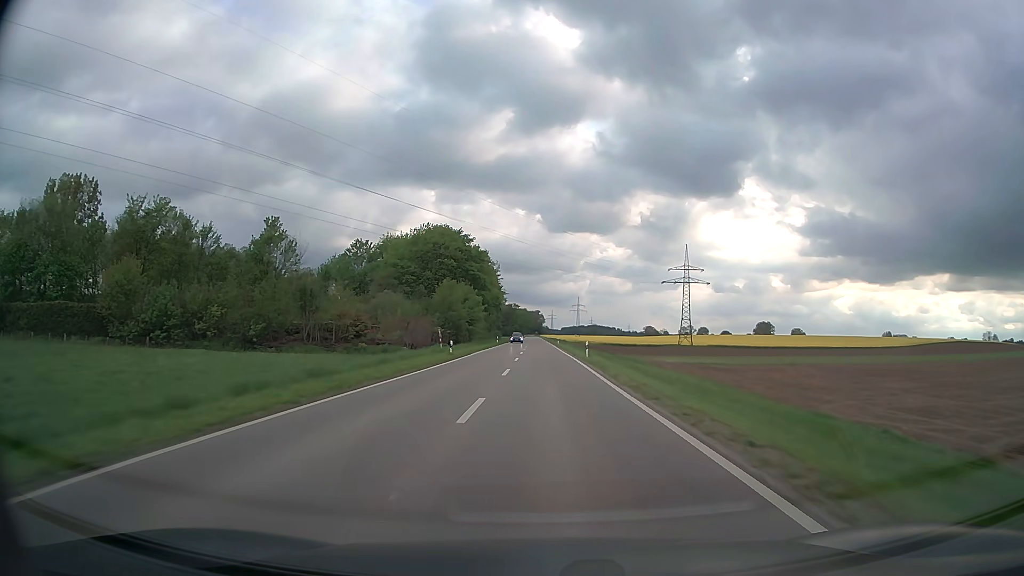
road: secondary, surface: asphalt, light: Day
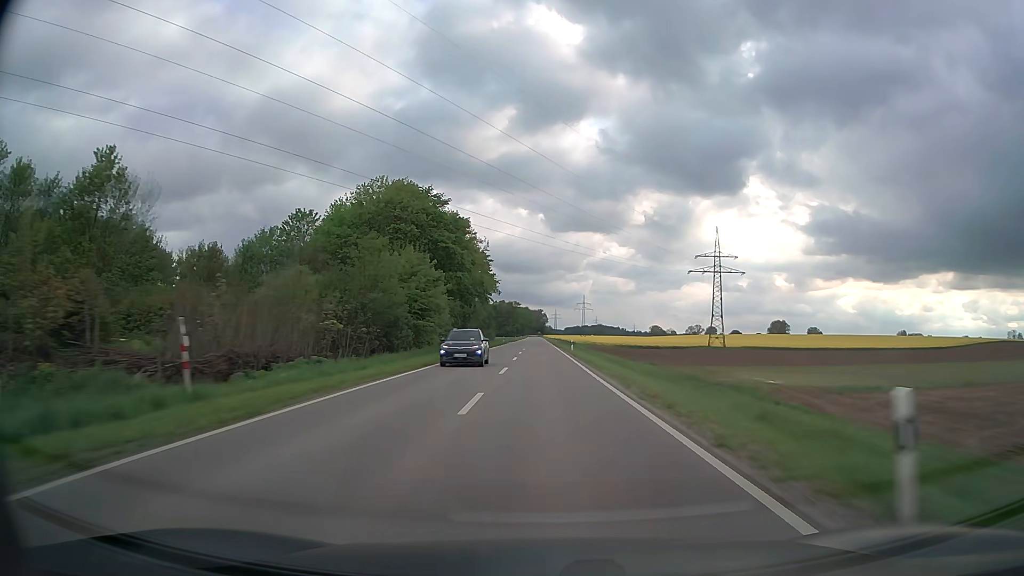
(-0.1, +34.8) m; 0°
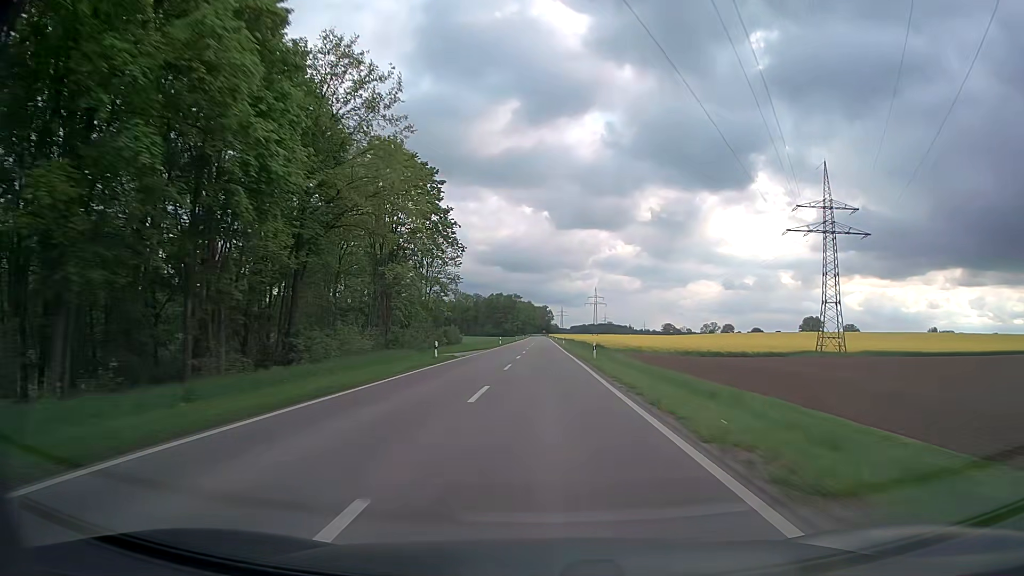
(-0.3, +69.7) m; 0°
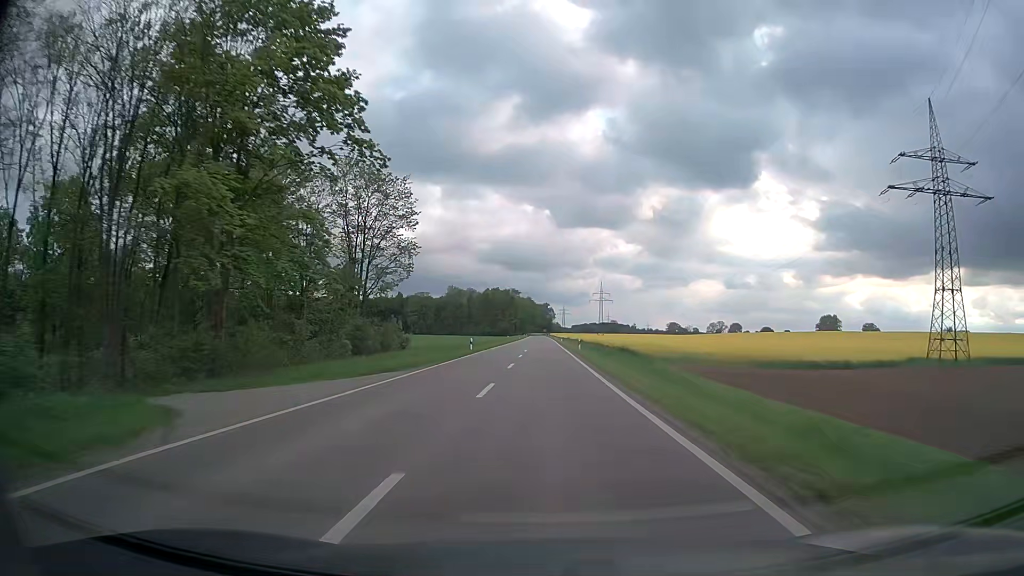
(-0.1, +34.9) m; 0°
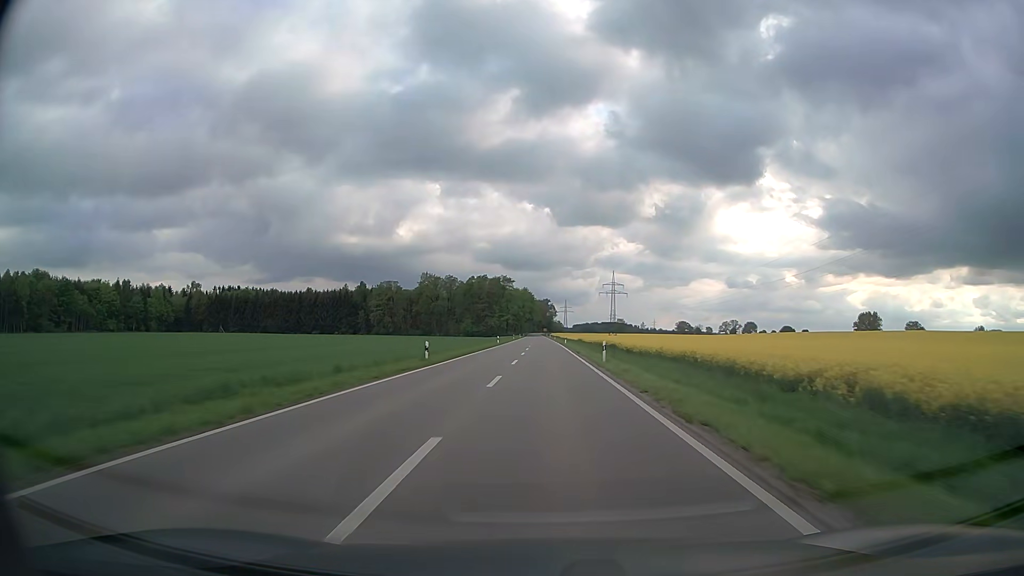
(+0.1, +69.7) m; 0°
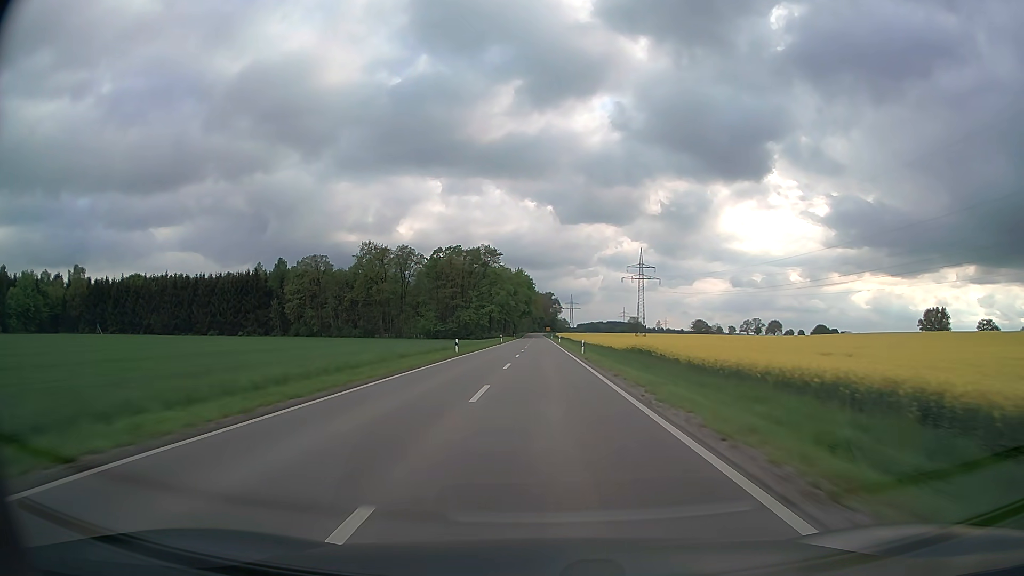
(0.0, +87.1) m; 0°
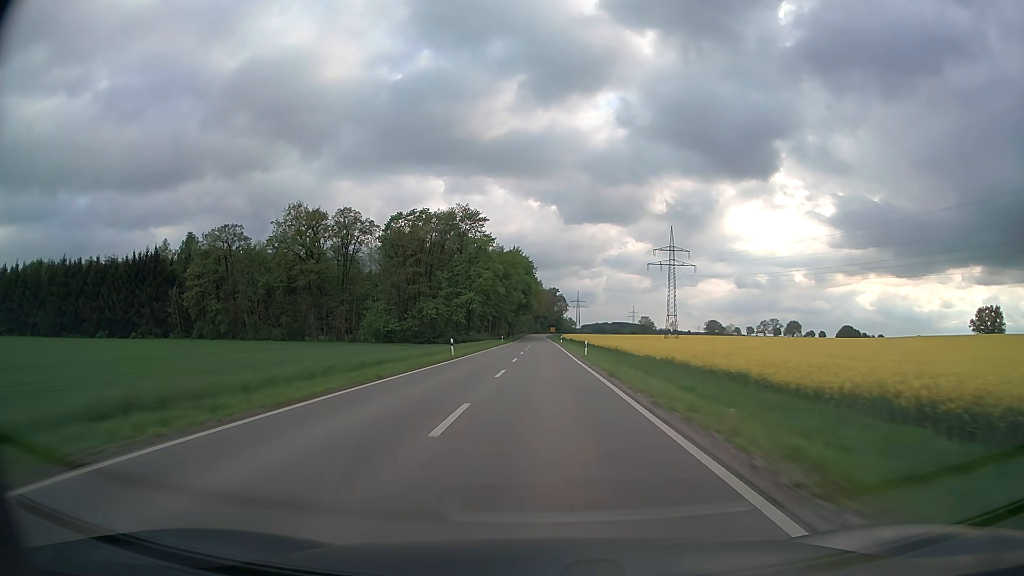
(-0.2, +52.3) m; 0°
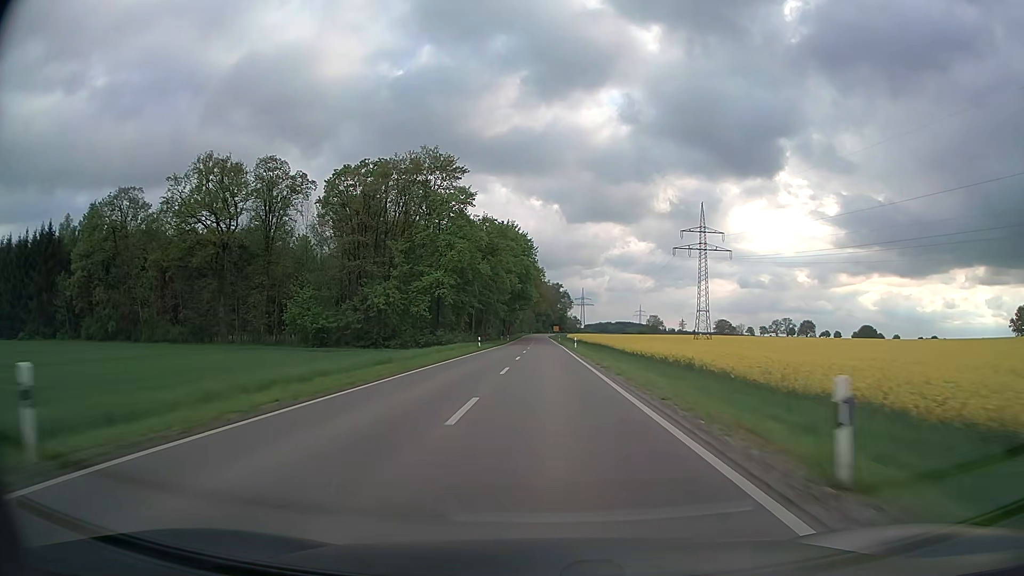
(-0.1, +34.8) m; 0°
(0, +10) (0, +20) (0, +30) (0, +40) (0, +50) (0, +60) (0, +70) (0, +80) (0, +90) (0, +100) m
